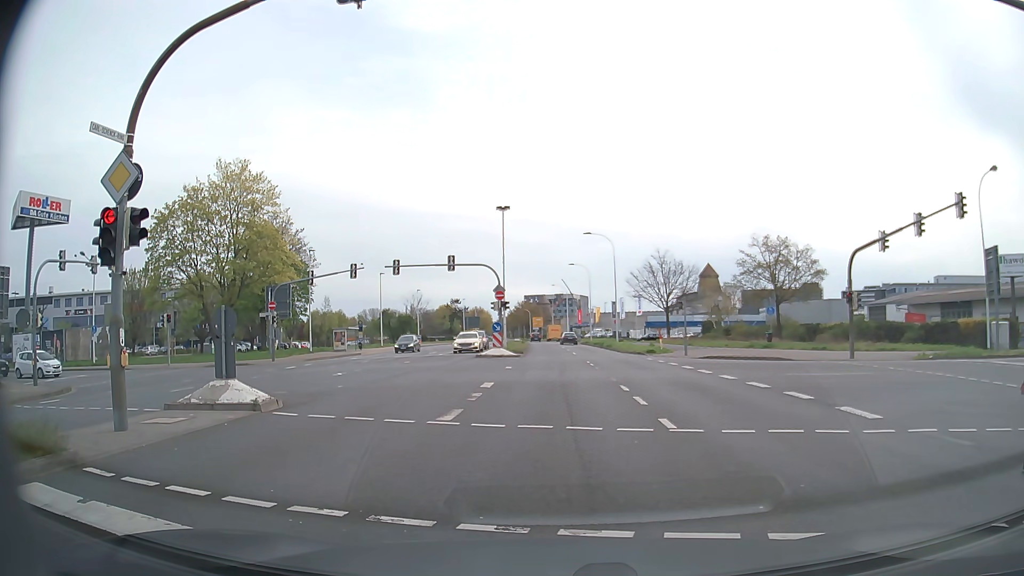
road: secondary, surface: asphalt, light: Day
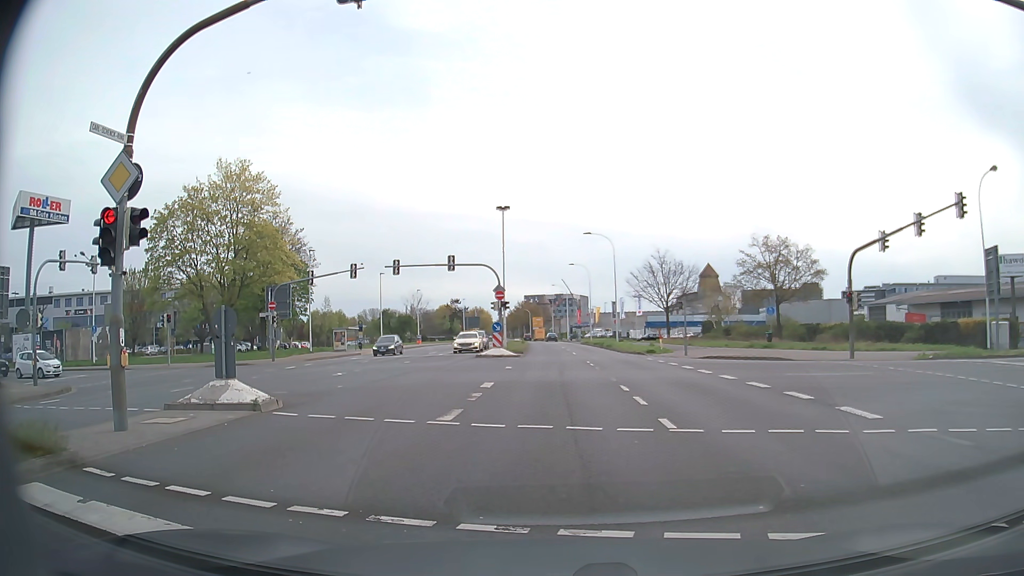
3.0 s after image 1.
(0.0, 0.0) m; 0°
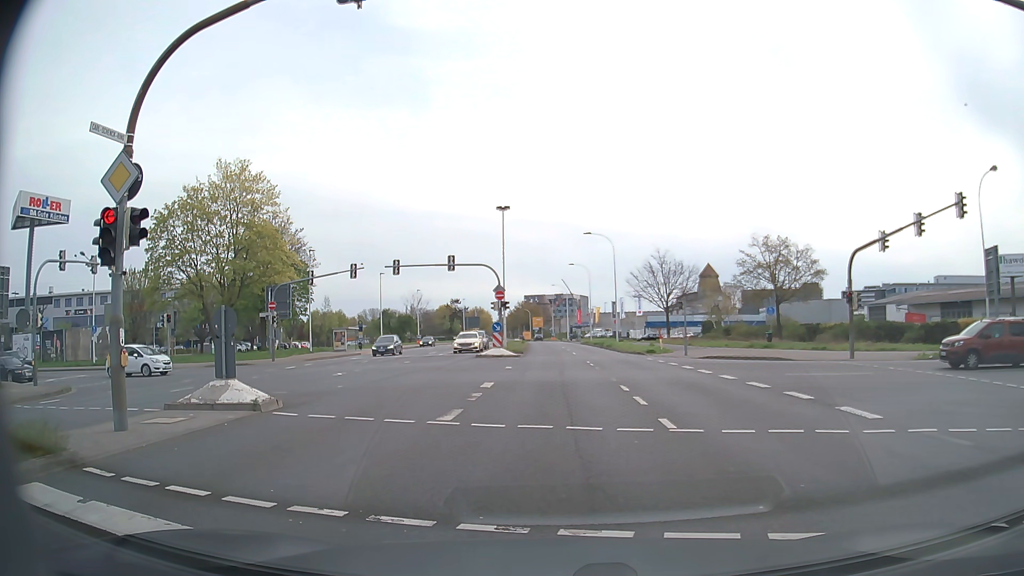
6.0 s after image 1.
(0.0, 0.0) m; 0°
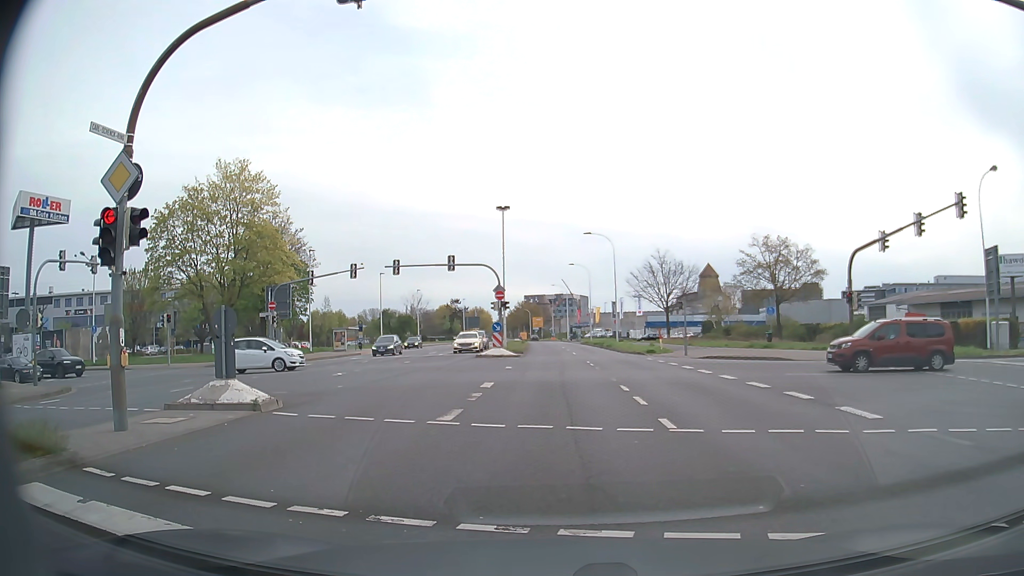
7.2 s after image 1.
(0.0, 0.0) m; 0°
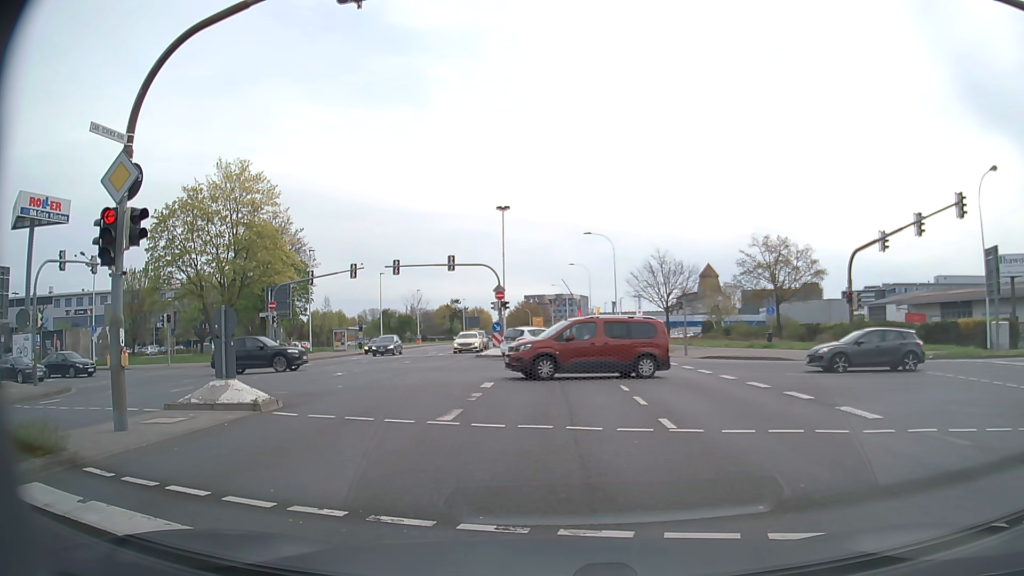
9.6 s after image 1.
(0.0, 0.0) m; 0°
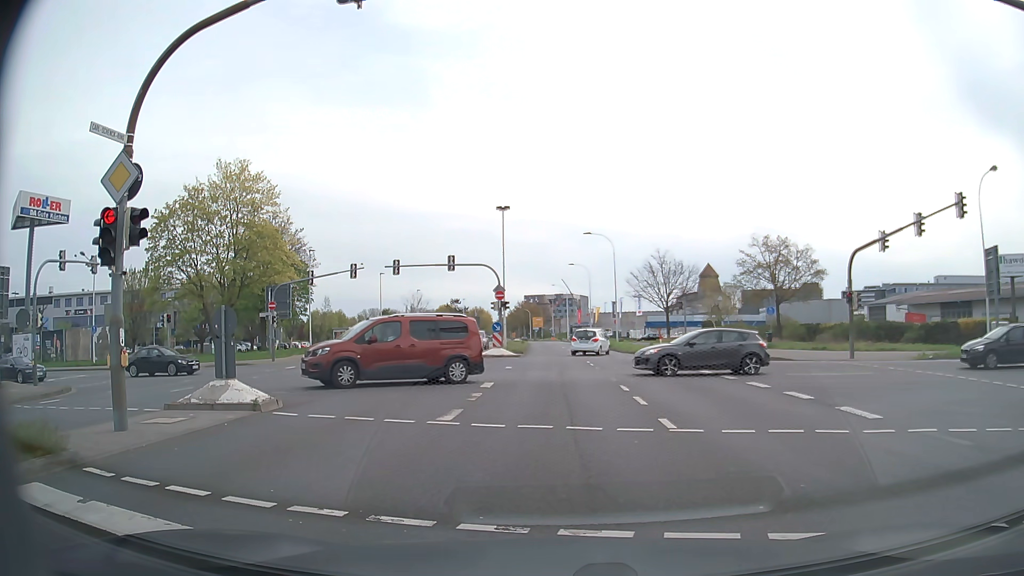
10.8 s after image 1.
(0.0, 0.0) m; 0°
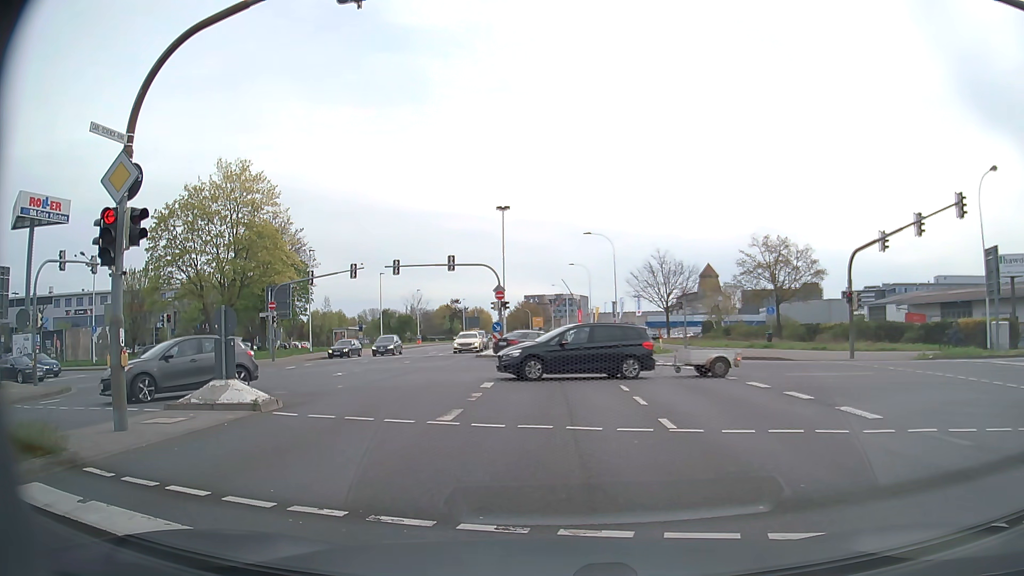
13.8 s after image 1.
(0.0, 0.0) m; 0°
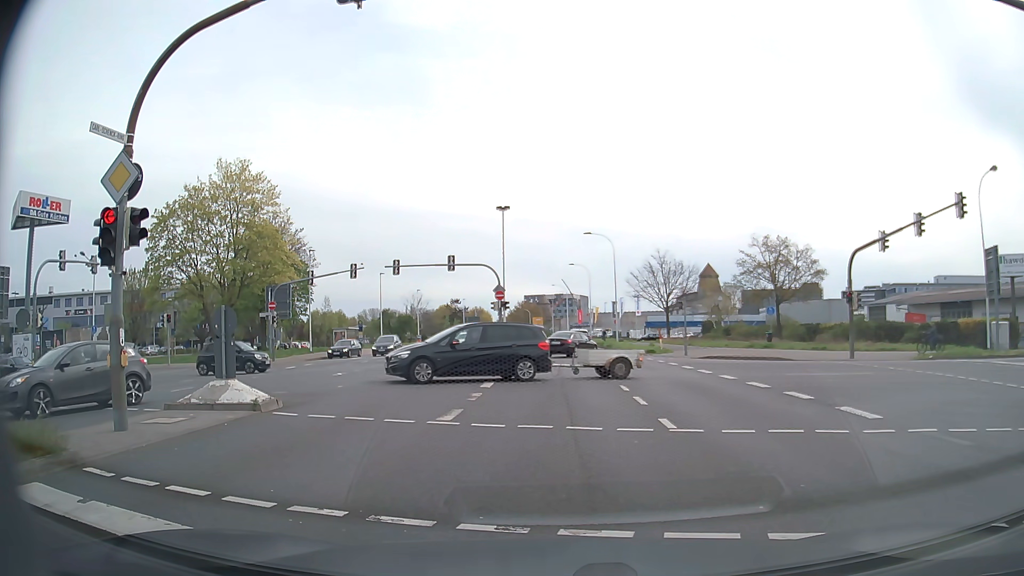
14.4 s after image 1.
(0.0, 0.0) m; 0°
(0, +10) (0, +20) (0, +30) (0, +40) (-1, +50) (-1, +60) (-1, +70) (-2, +80) (-2, +90) (-3, +100) m
